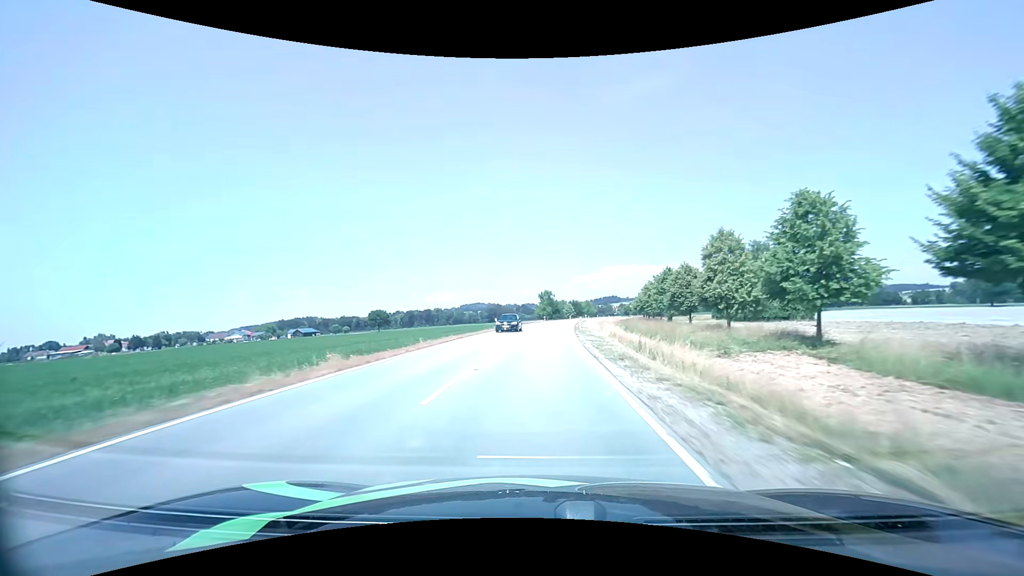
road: tertiary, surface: asphalt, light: Day
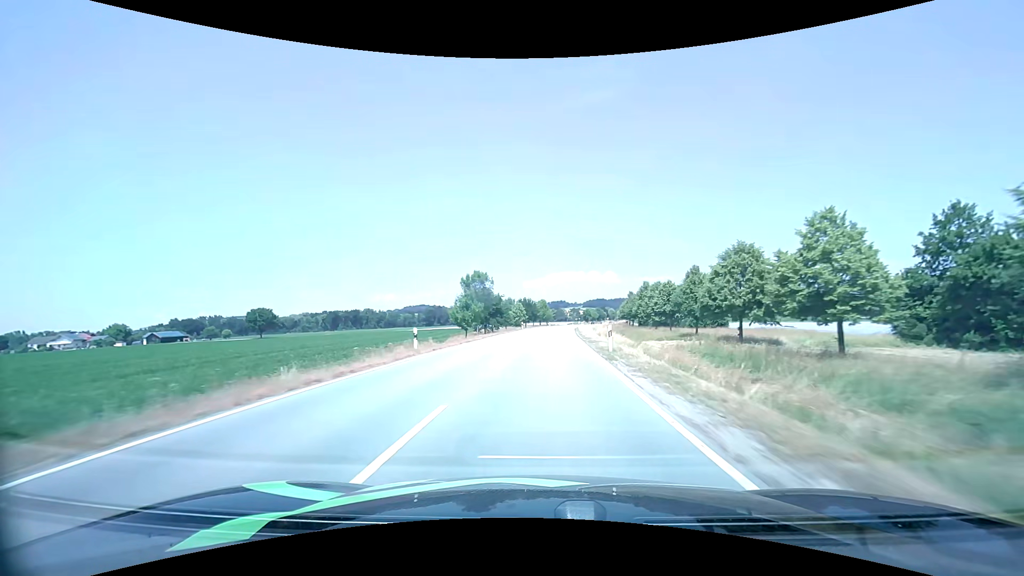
(+4.2, +76.7) m; +6°
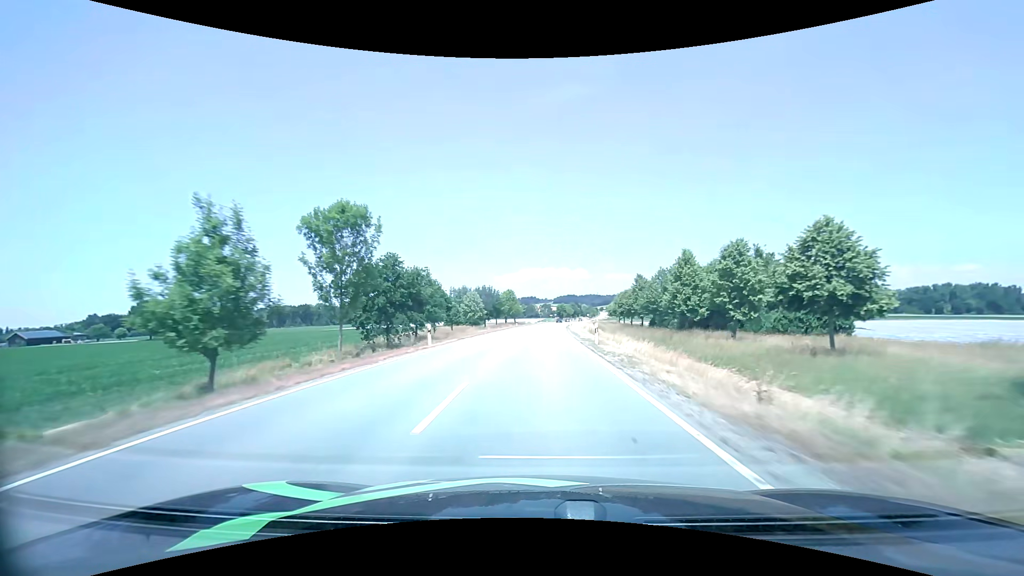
(+1.6, +46.4) m; +4°
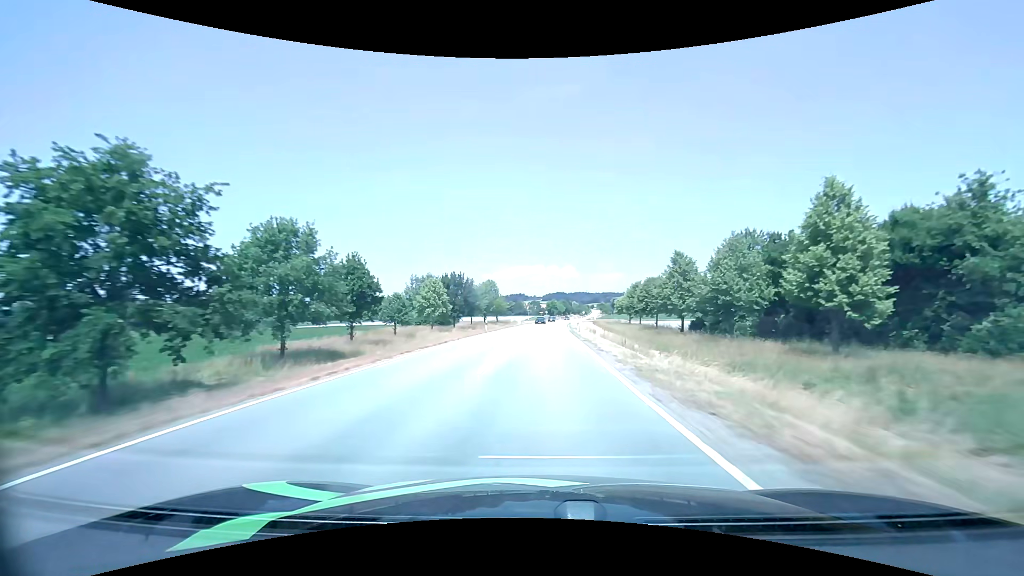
(+0.3, +30.8) m; +1°
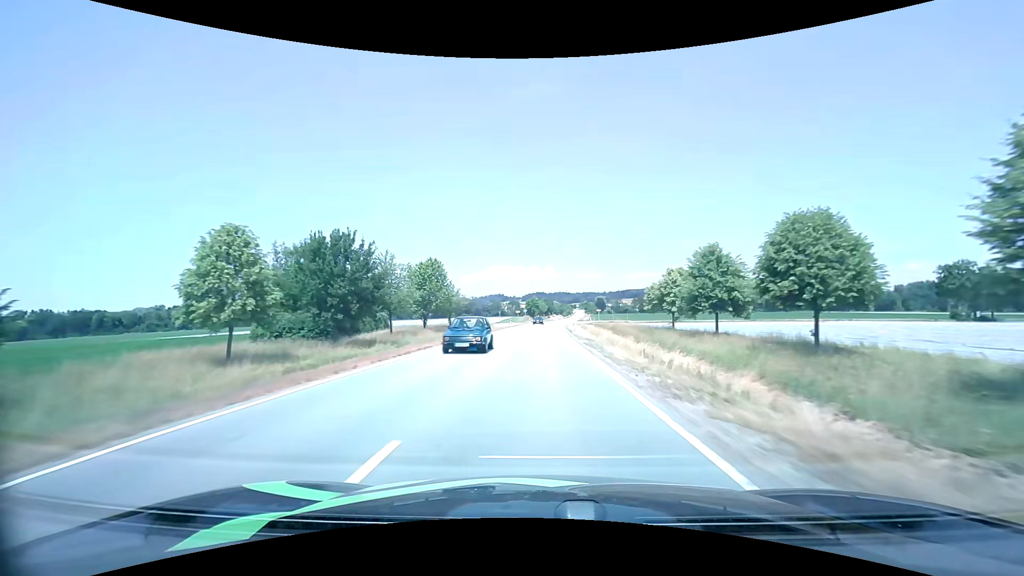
(+1.0, +46.5) m; +2°
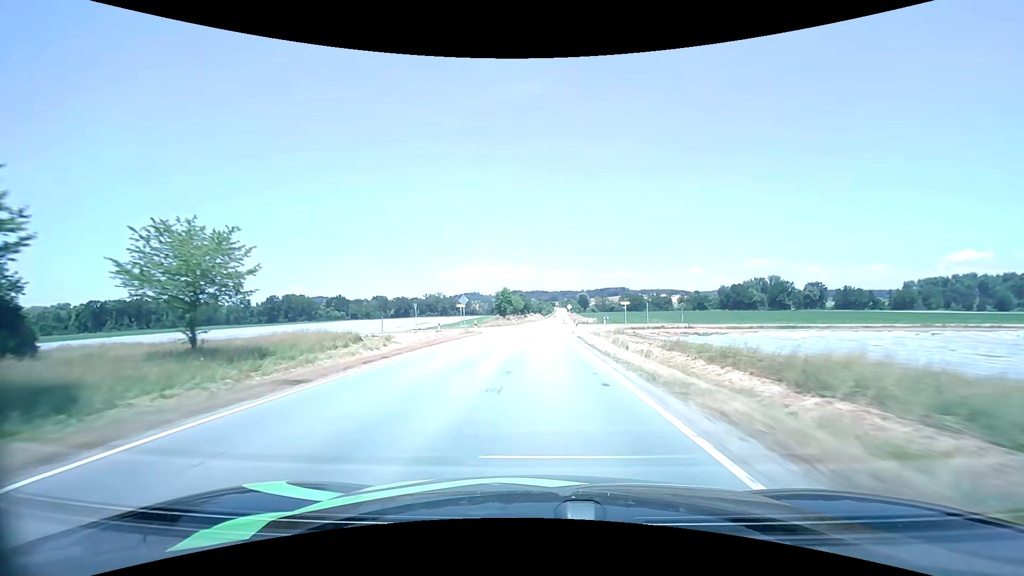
(+1.2, +62.7) m; +2°
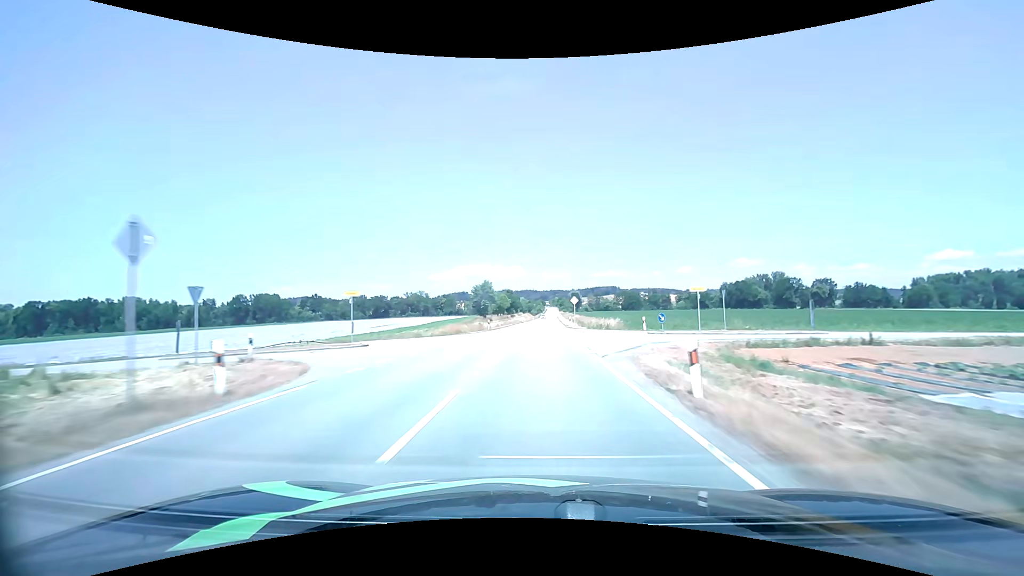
(+0.4, +31.2) m; +1°
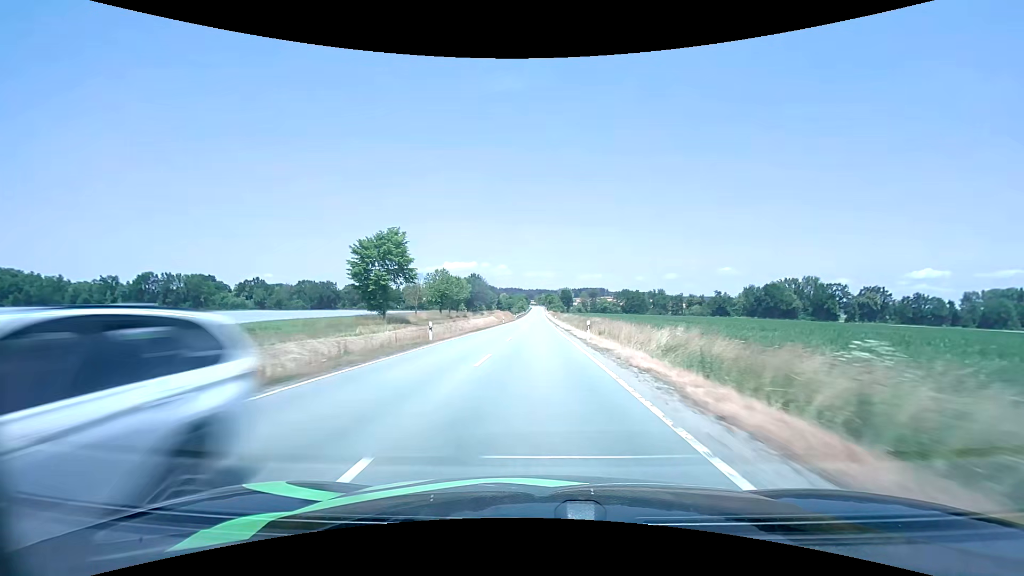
(+1.4, +77.0) m; +2°
(0, +10) (0, +20) (0, +30) (0, +40) (0, +50) (0, +60) (0, +70) (0, +80) (0, +90) (0, +100) m
